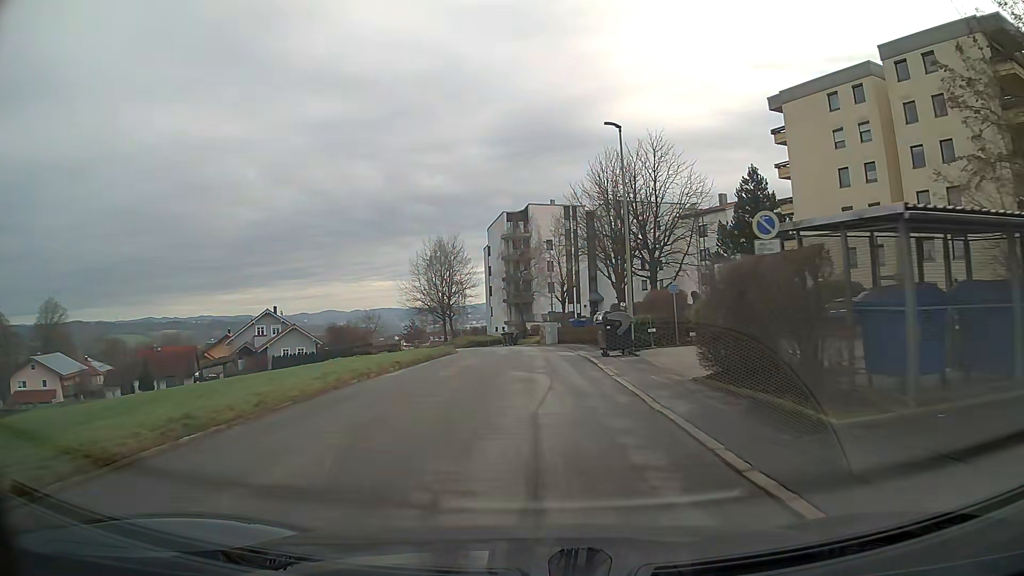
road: unclassified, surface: asphalt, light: Day
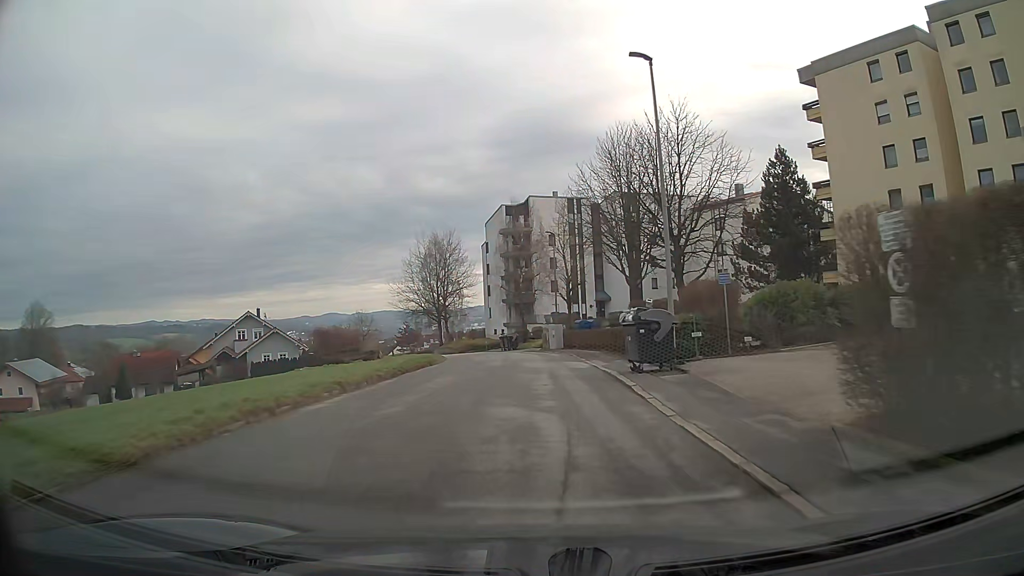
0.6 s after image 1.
(0.0, +6.8) m; 0°
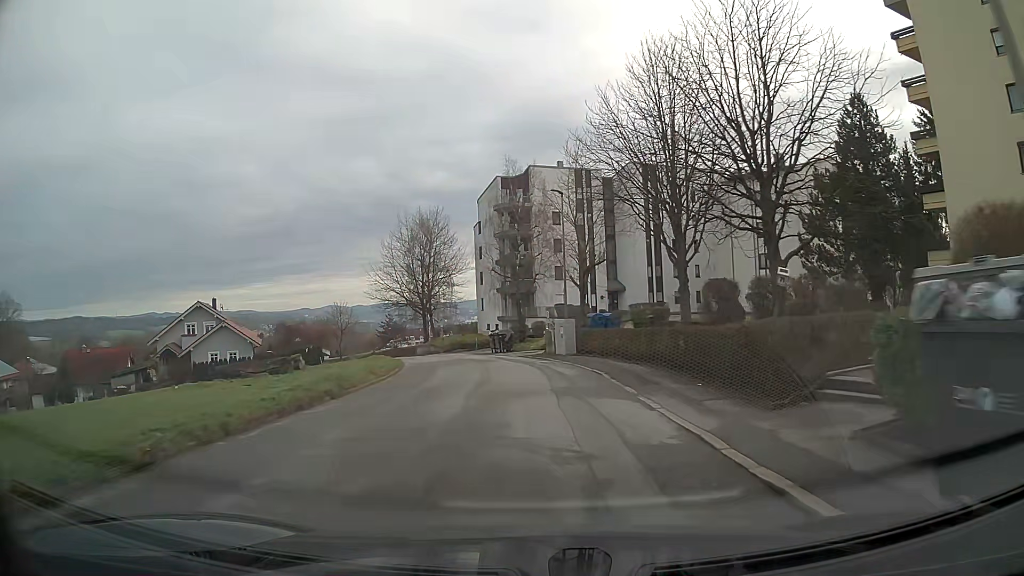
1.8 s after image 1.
(0.0, +13.3) m; 0°
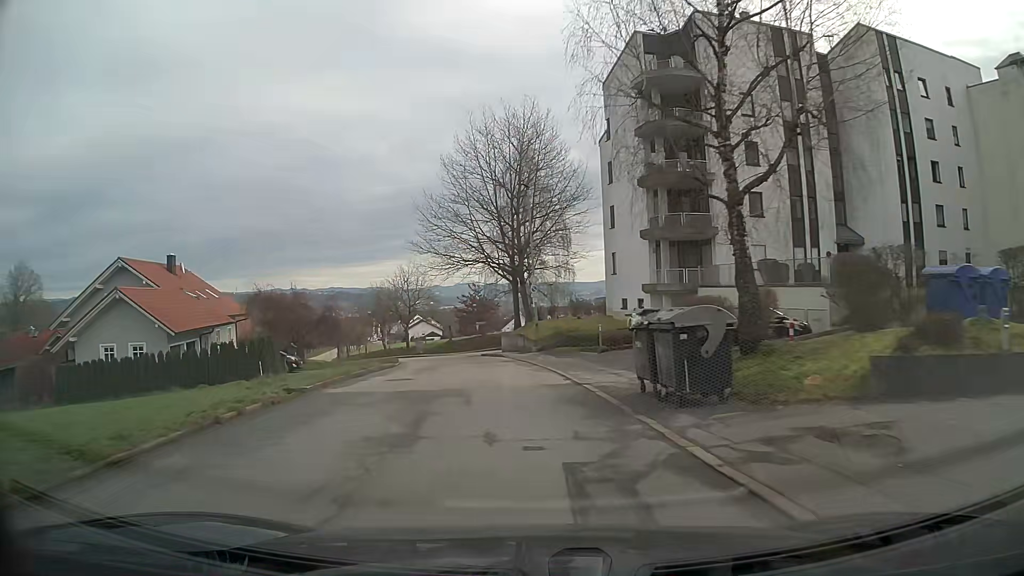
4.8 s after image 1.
(-2.5, +32.5) m; -12°
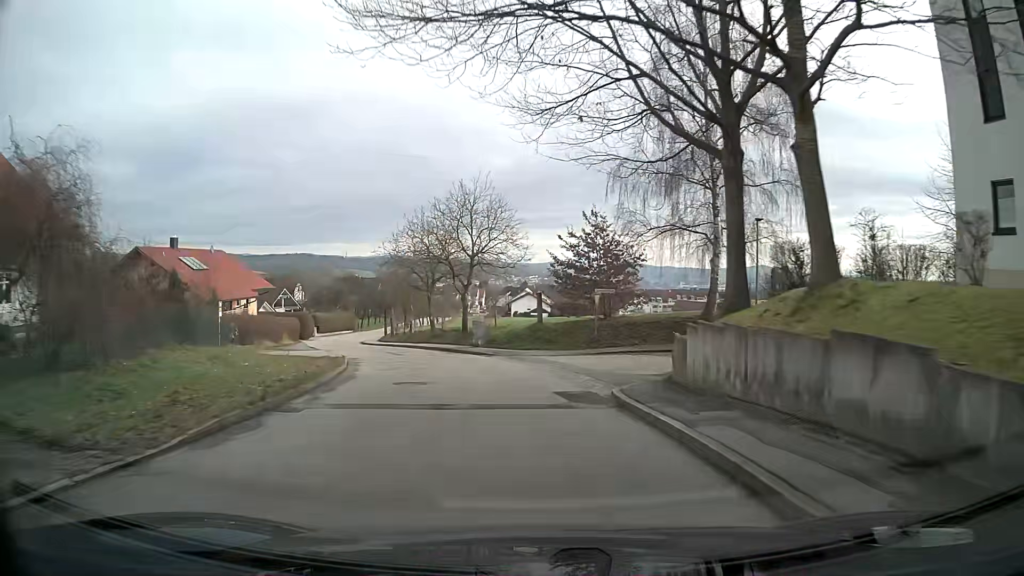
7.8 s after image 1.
(-2.8, +32.9) m; -10°
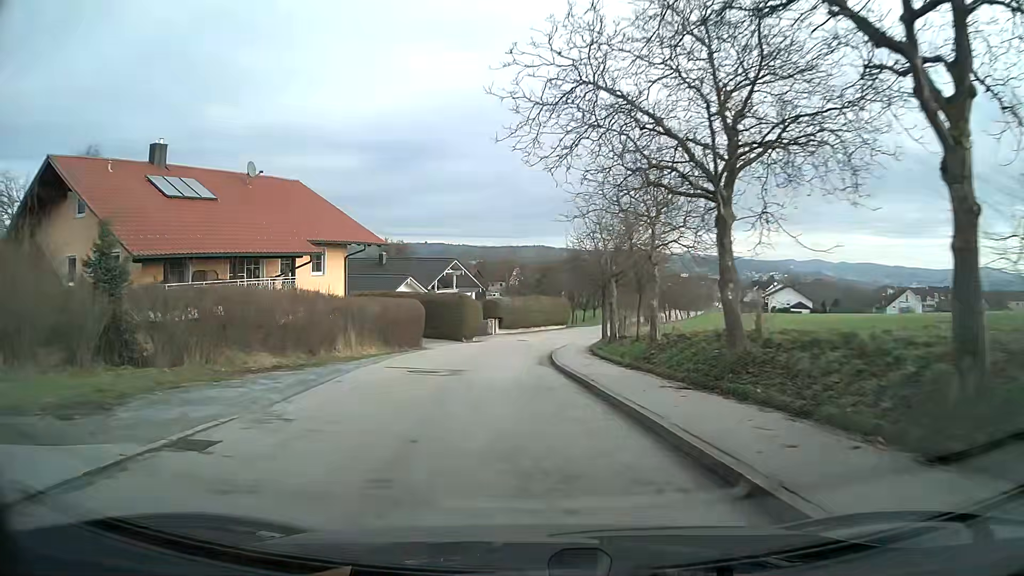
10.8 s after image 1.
(-5.7, +32.8) m; -20°
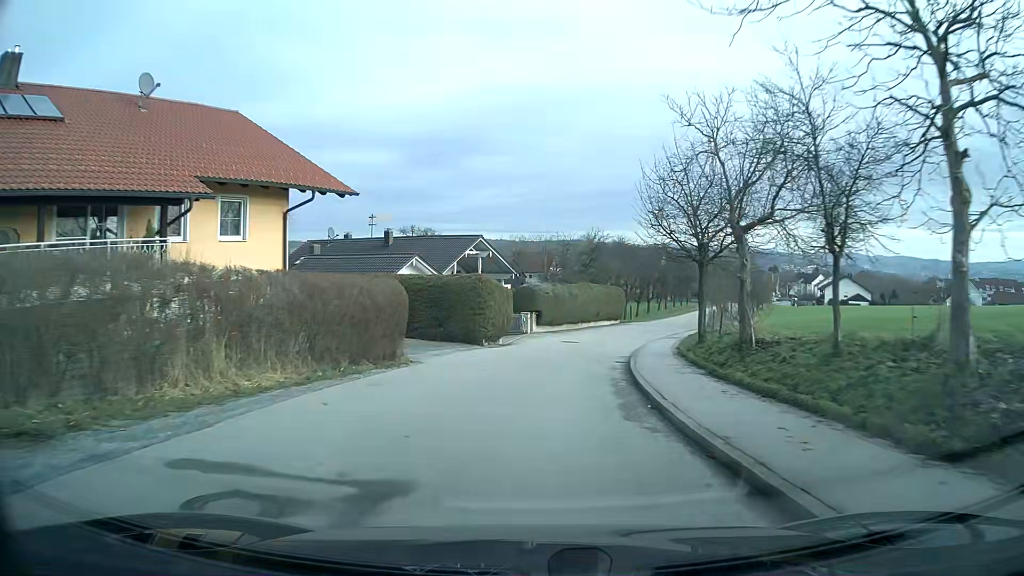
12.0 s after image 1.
(-0.4, +13.7) m; -1°
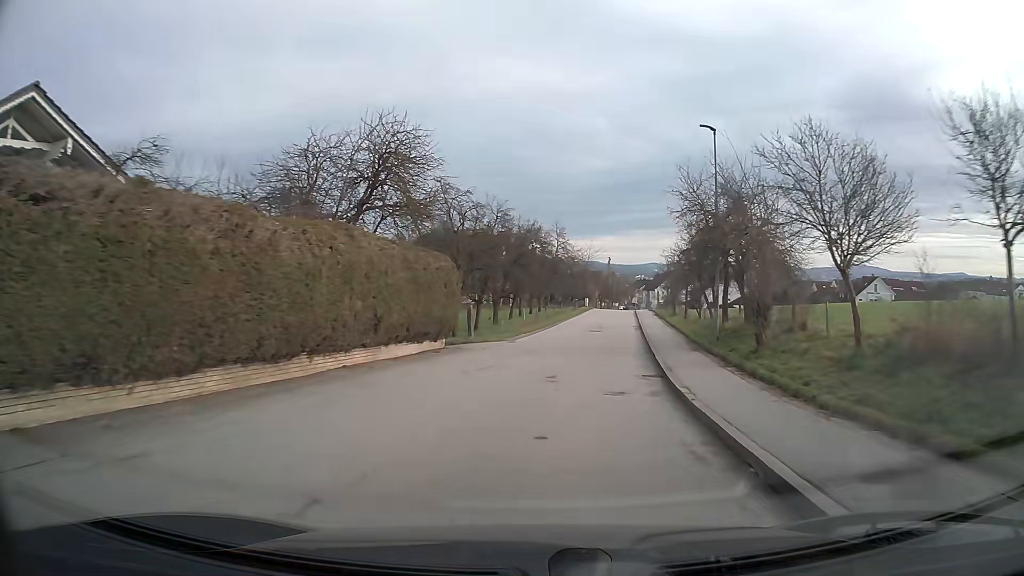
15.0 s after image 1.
(+4.1, +34.9) m; +16°
(0, +10) (+1, +20) (+2, +30) (+4, +40) (+5, +50) (+6, +60) (+7, +70) (+8, +80) (+10, +89) (+11, +99) m
